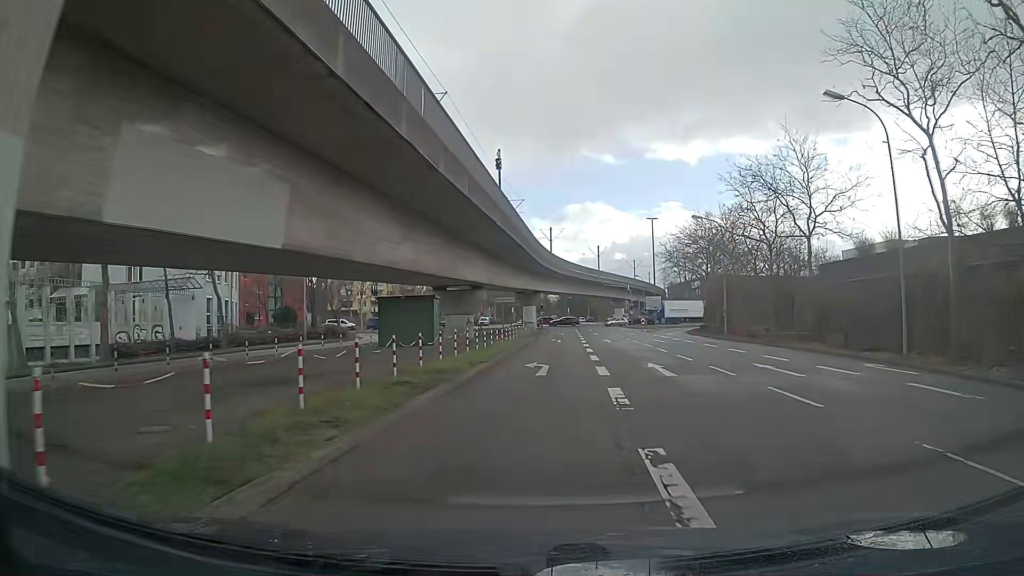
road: tertiary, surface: asphalt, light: Day
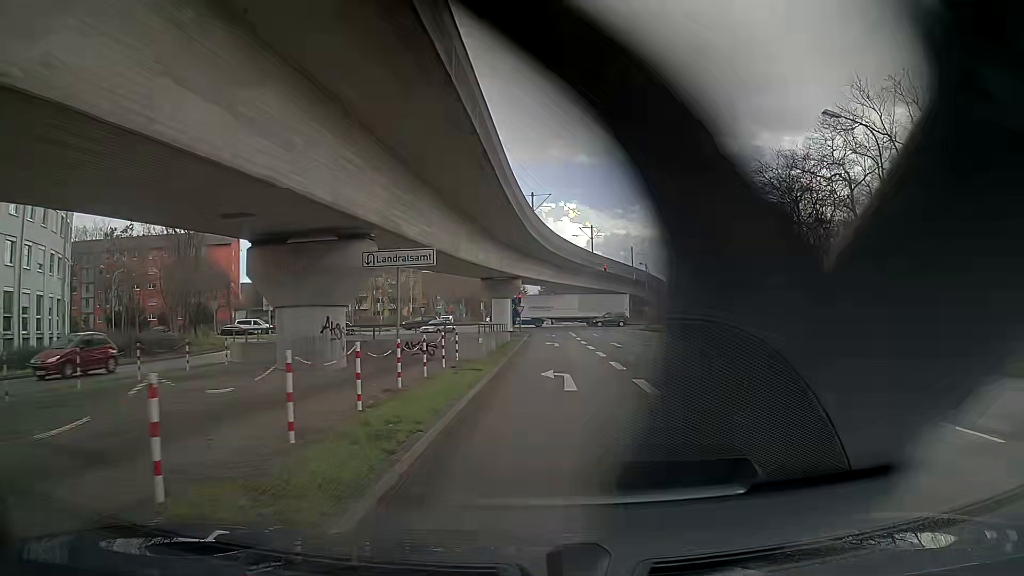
(+0.4, +27.8) m; +2°
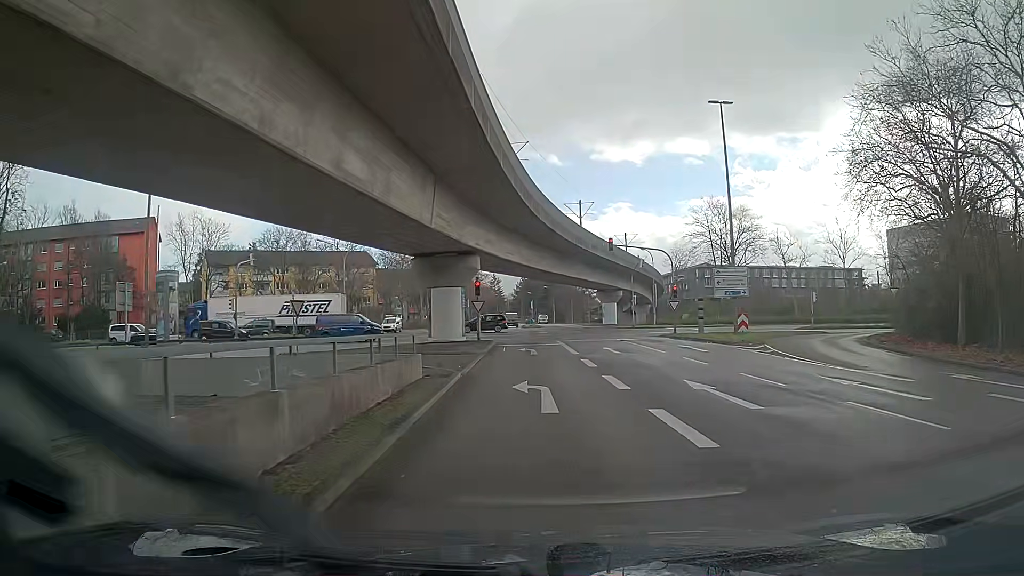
(+0.3, +22.9) m; +1°
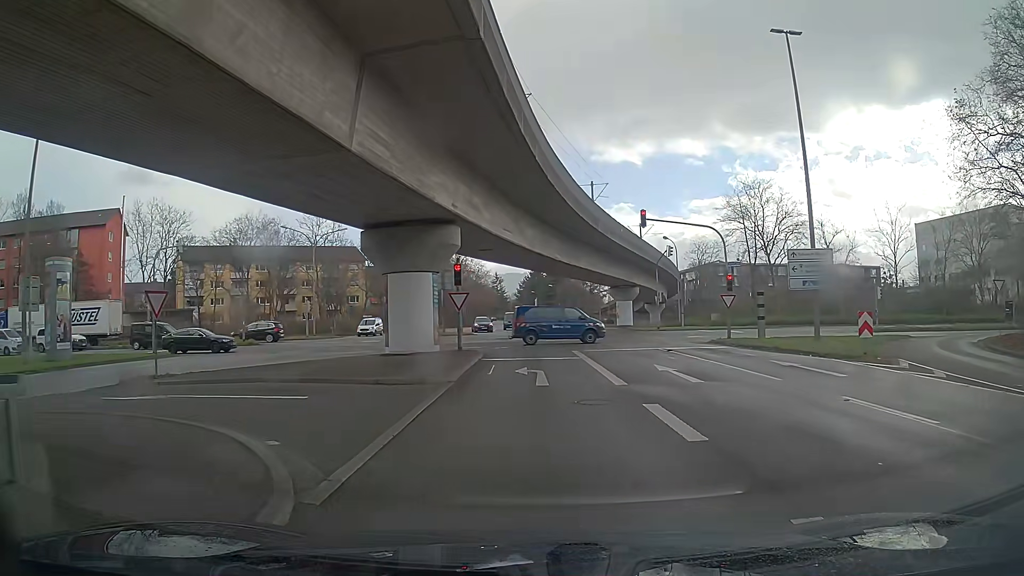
(0.0, +11.6) m; 0°
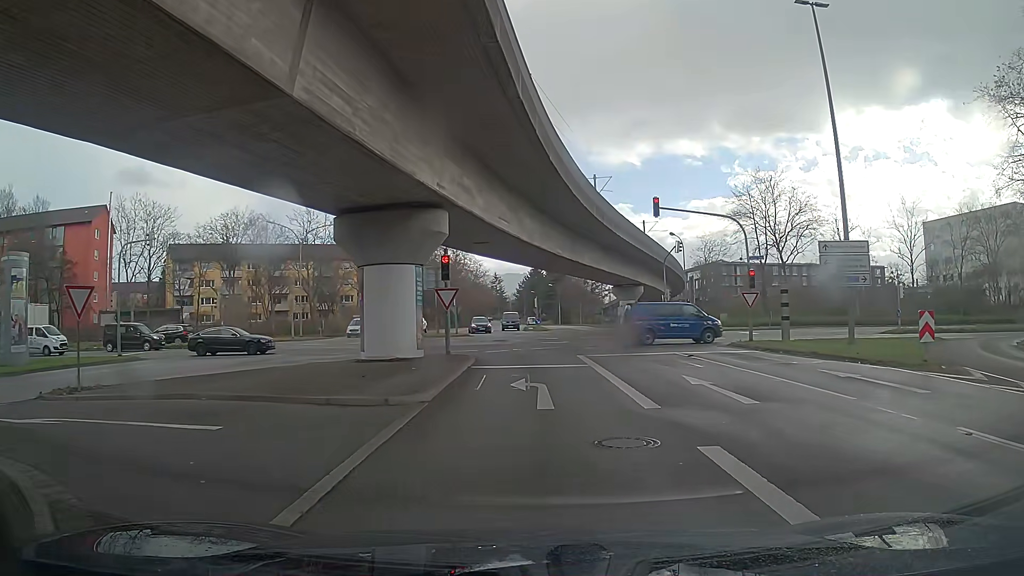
(0.0, +3.4) m; 0°
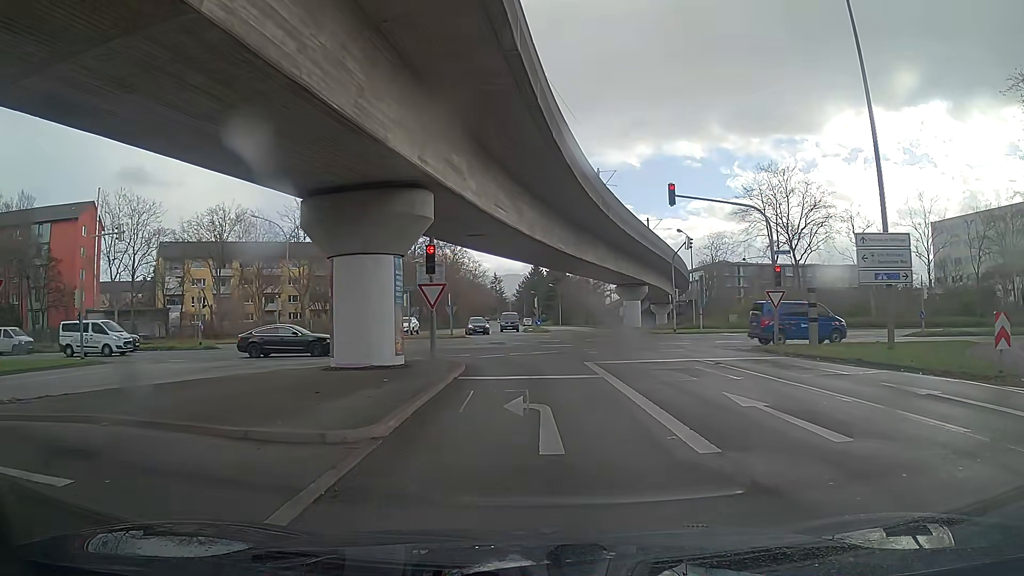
(0.0, +3.2) m; 0°
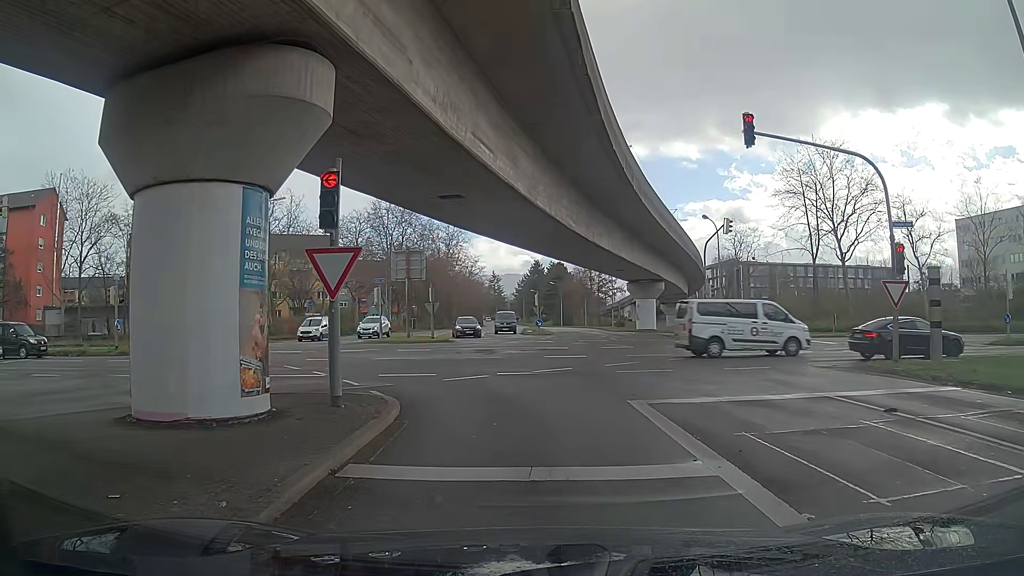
(0.0, +9.2) m; -1°
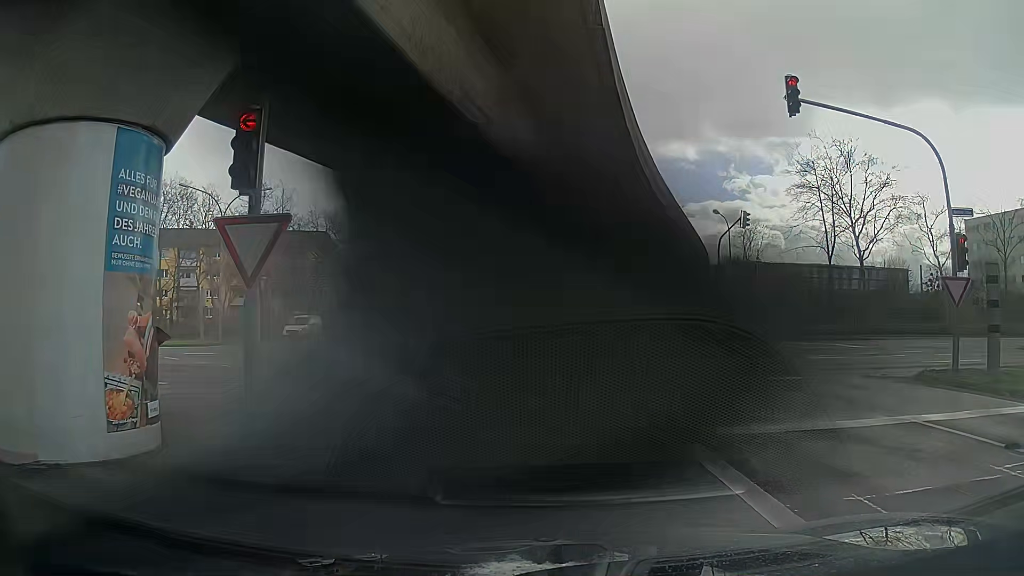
(-0.1, +2.7) m; -2°
(0, +10) (-5, +19) (-12, +26) (-21, +30) (-31, +32) (-41, +32) (-51, +31) (-61, +31) (-71, +31) (-81, +31) m
